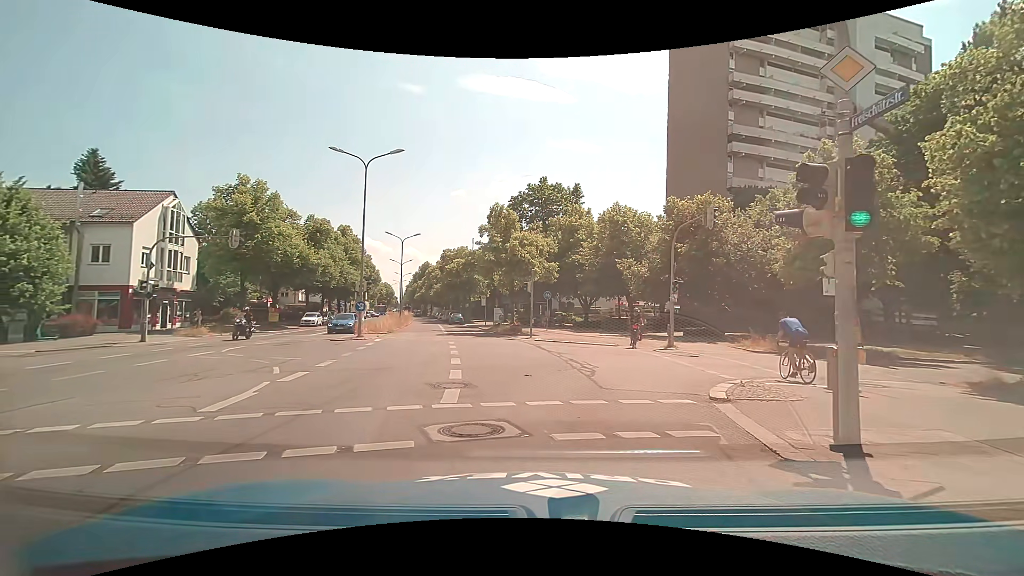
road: secondary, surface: asphalt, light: Day
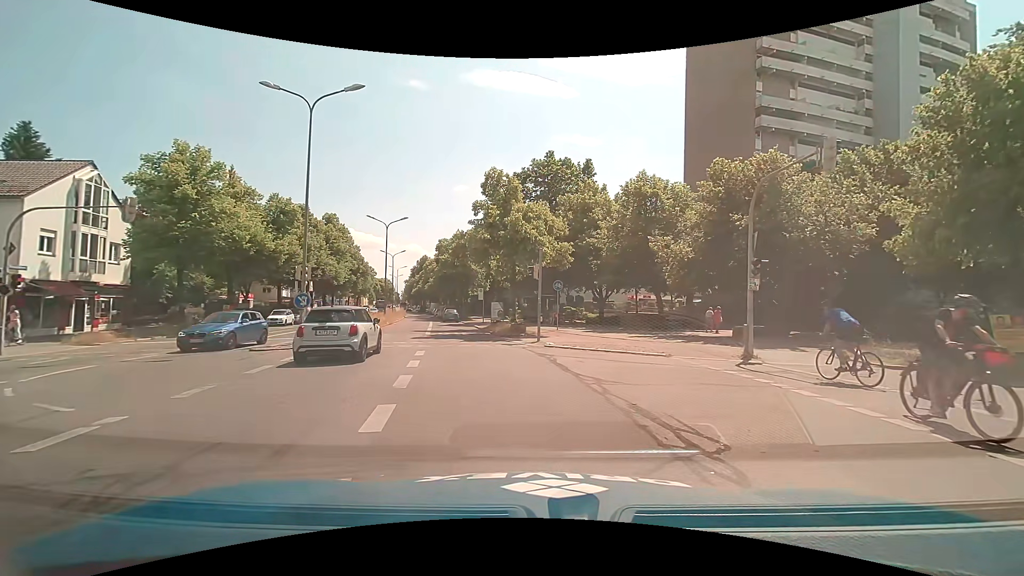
(-0.3, +7.9) m; 0°
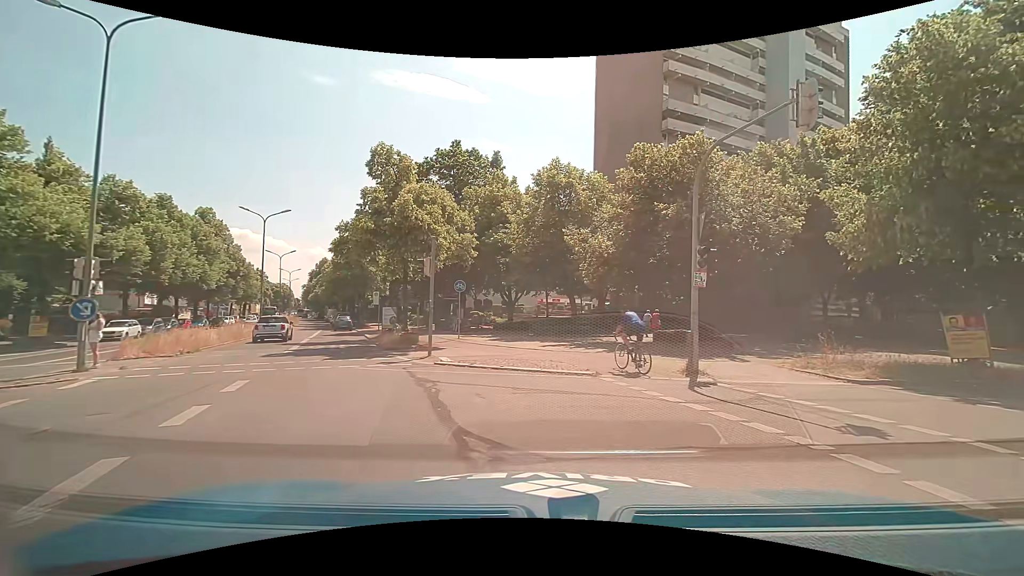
(+0.3, +4.5) m; +10°
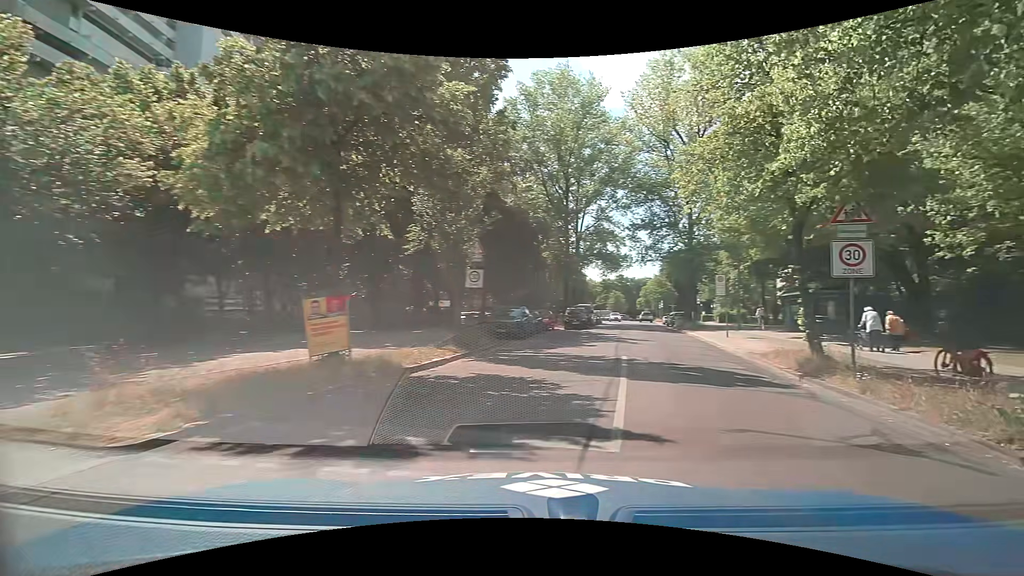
(+3.5, +7.1) m; +60°
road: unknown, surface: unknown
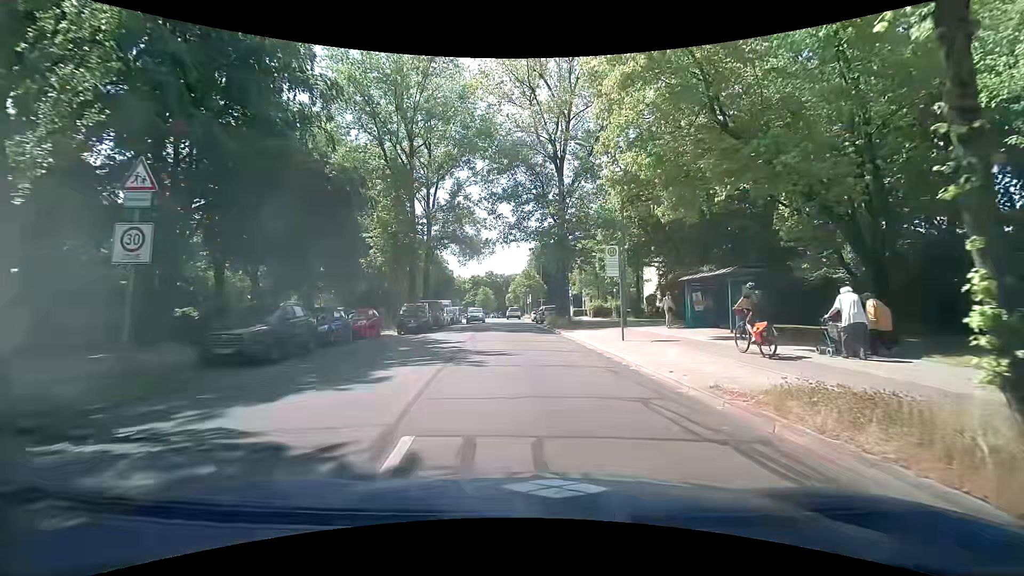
(+2.4, +11.3) m; +14°
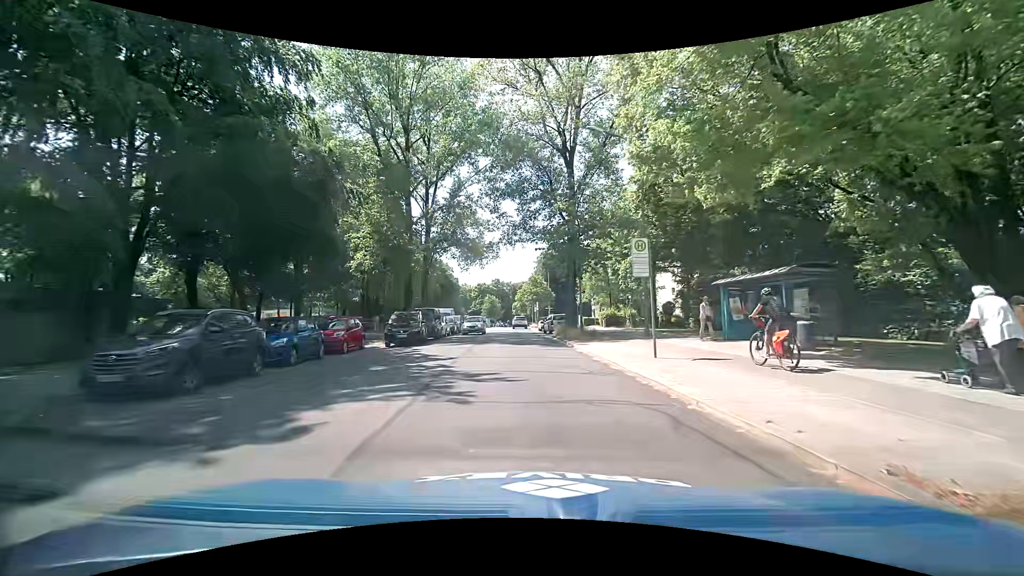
(0.0, +3.7) m; -1°
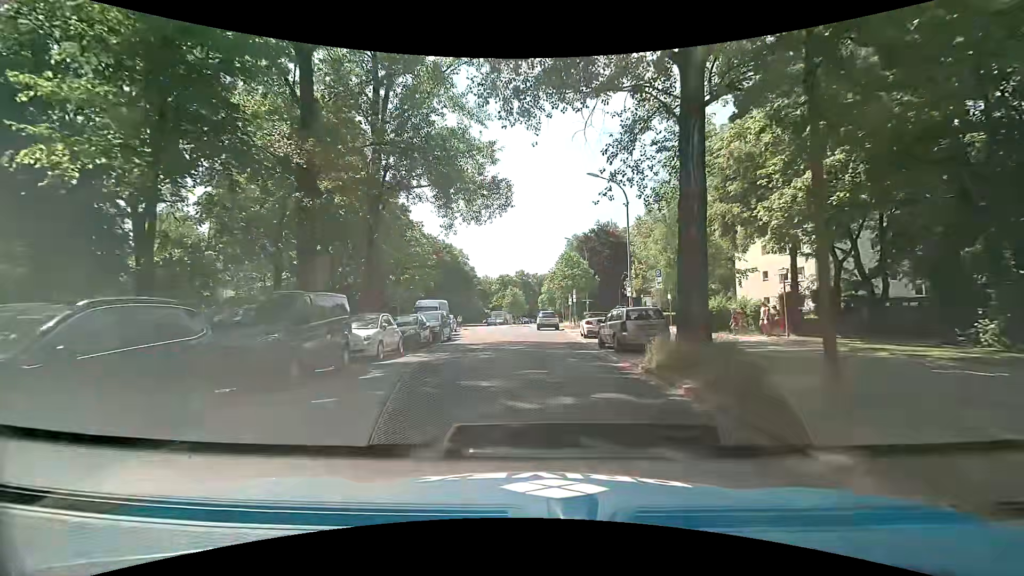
(-0.7, +20.8) m; -2°
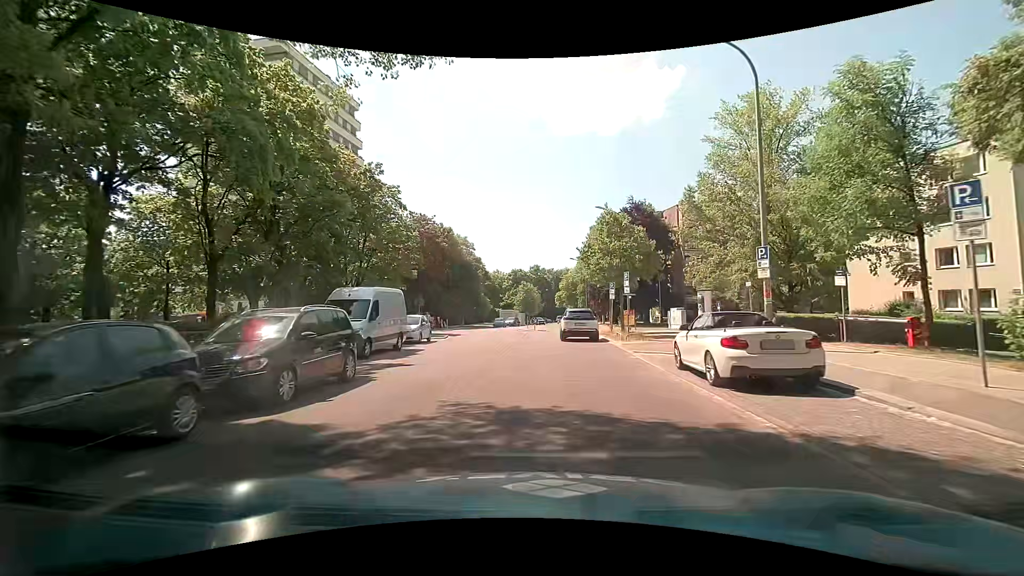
(-0.7, +17.2) m; -4°
